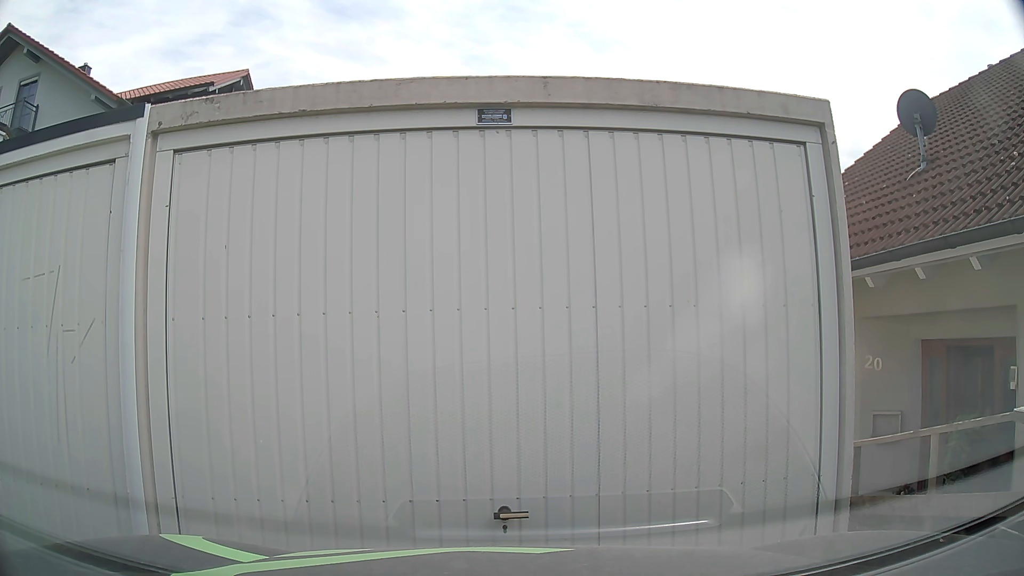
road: residential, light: Day
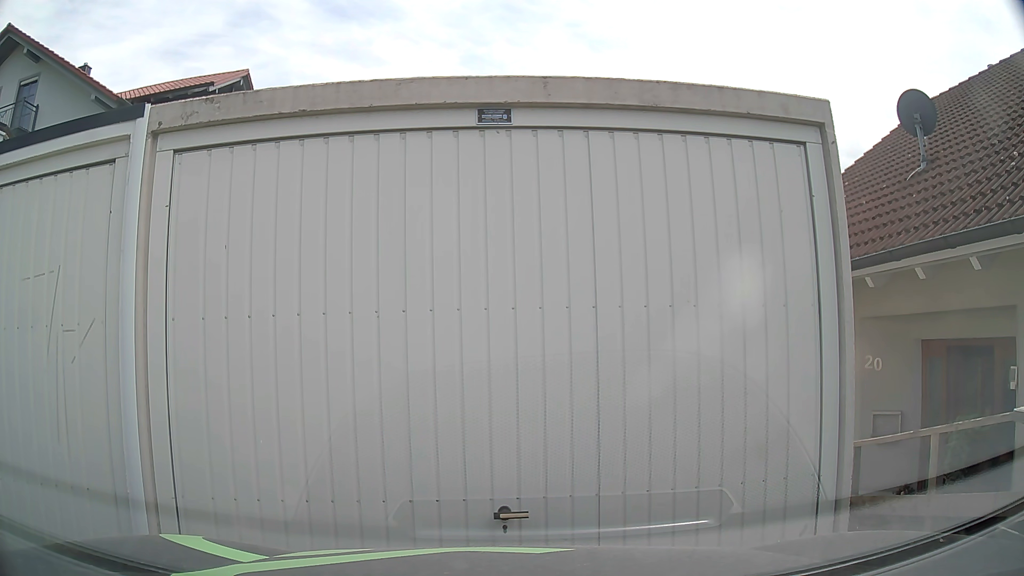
(0.0, 0.0) m; 0°
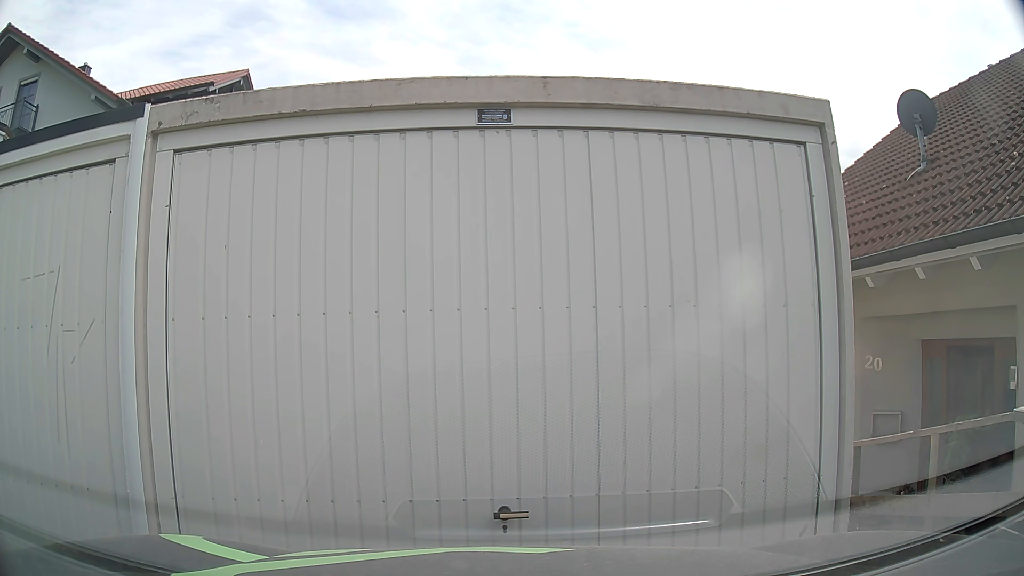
(0.0, 0.0) m; 0°
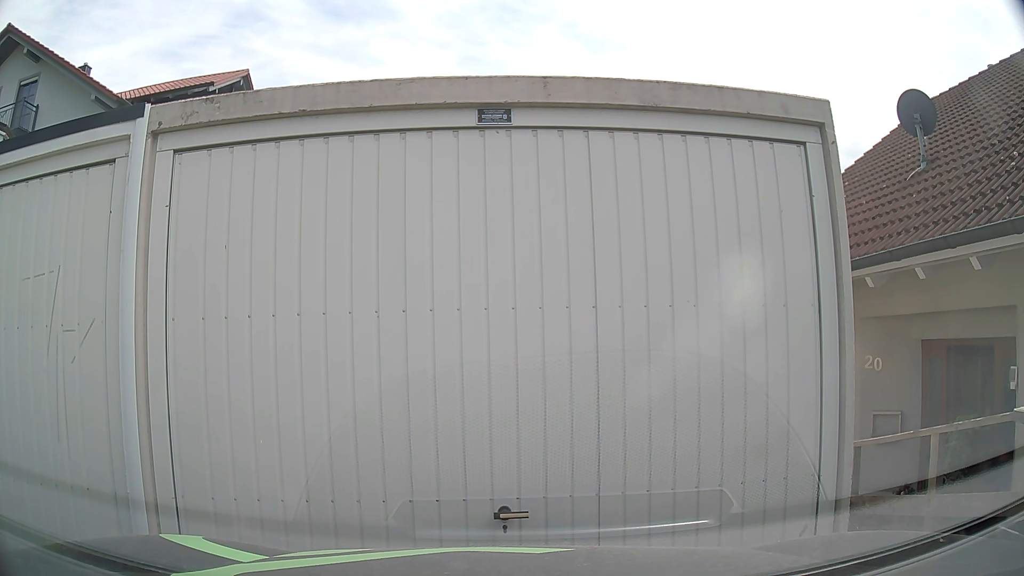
(0.0, 0.0) m; 0°
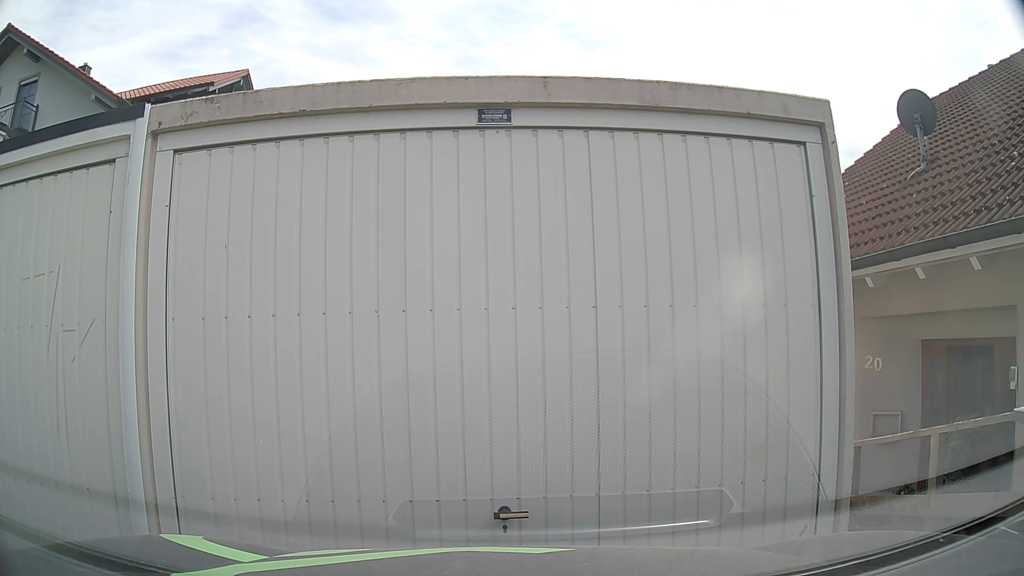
(0.0, 0.0) m; 0°
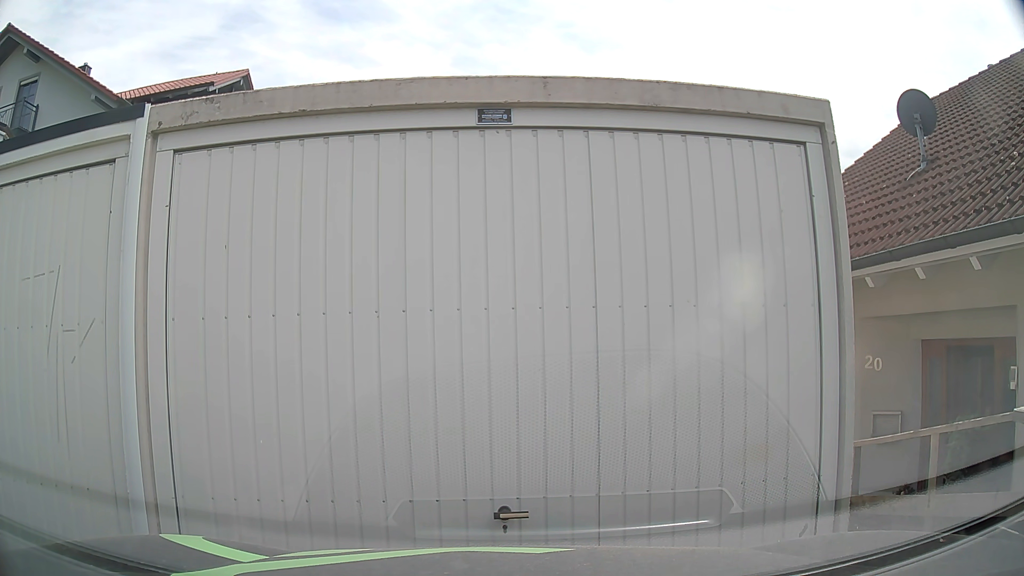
(0.0, 0.0) m; 0°
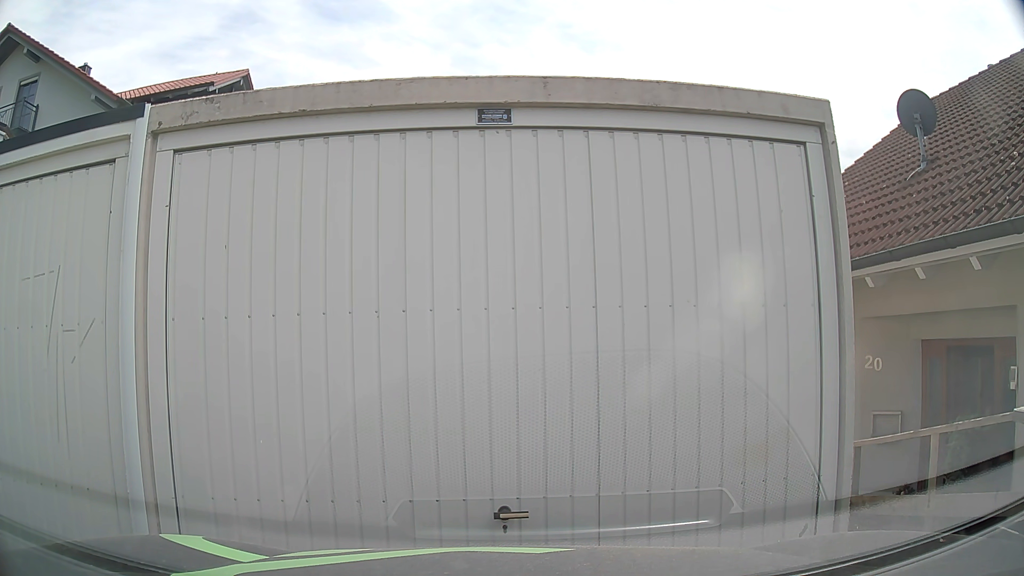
(0.0, 0.0) m; 0°
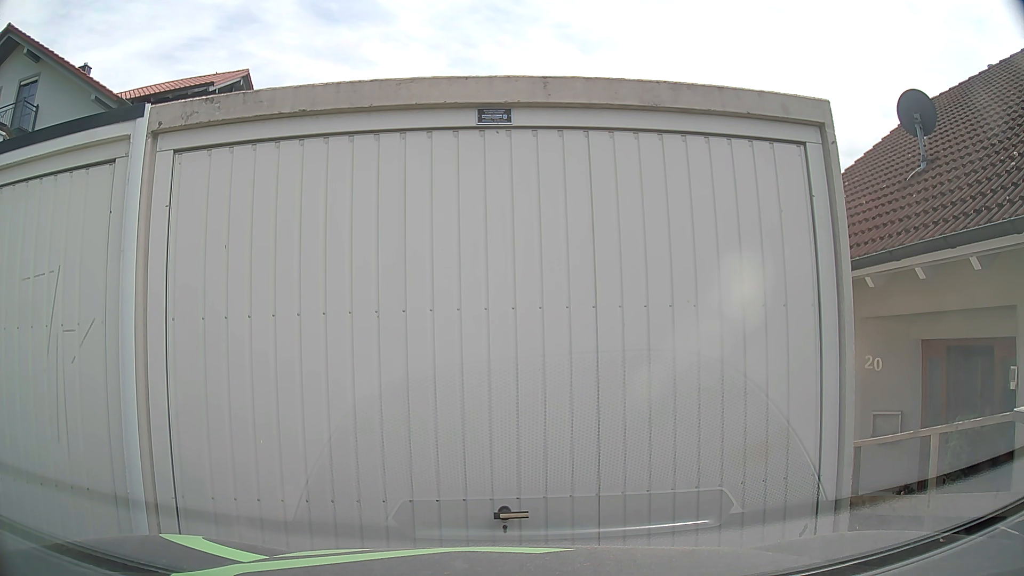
(0.0, 0.0) m; 0°
